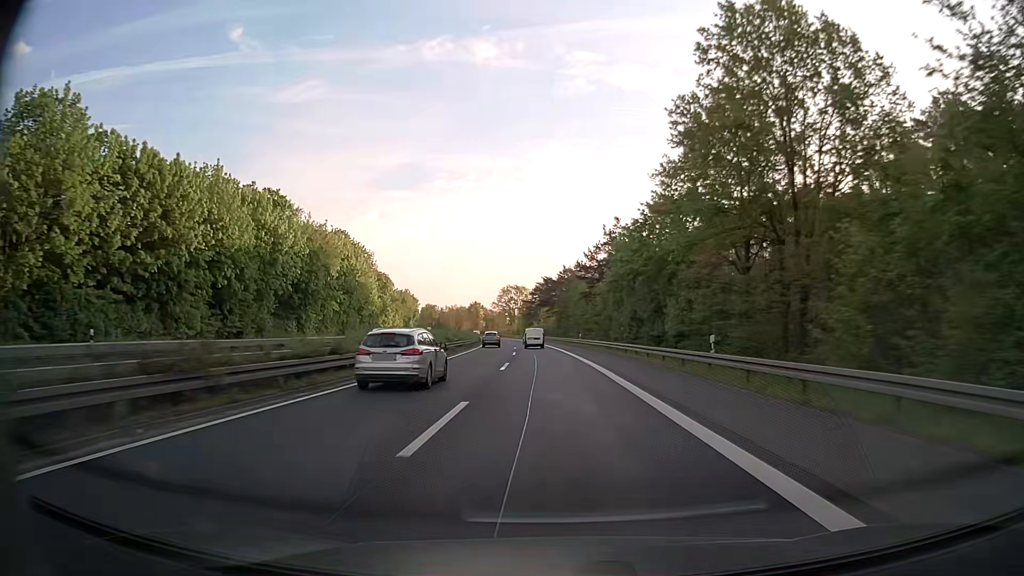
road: trunk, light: Day
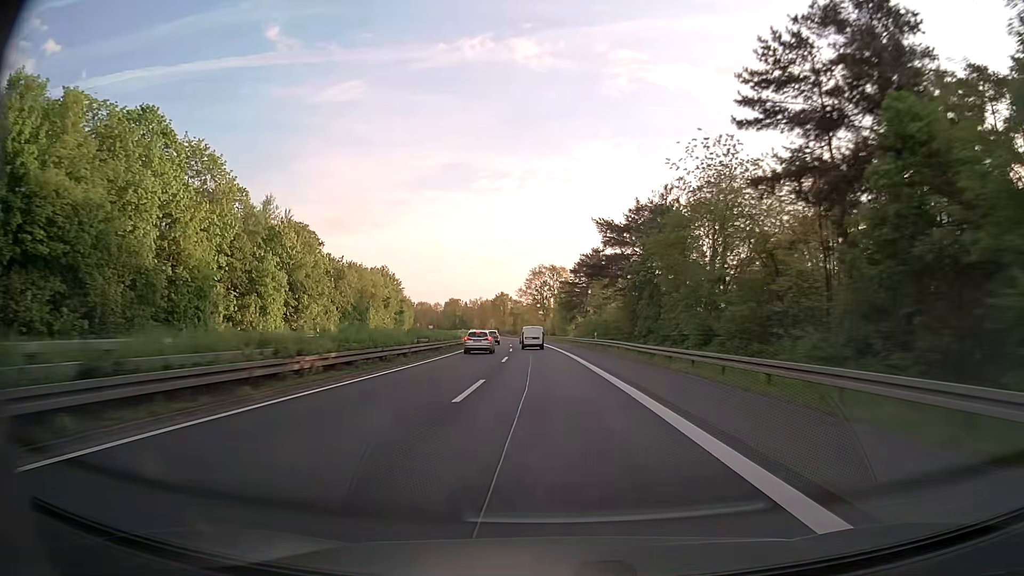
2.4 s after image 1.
(-2.1, +66.3) m; -4°
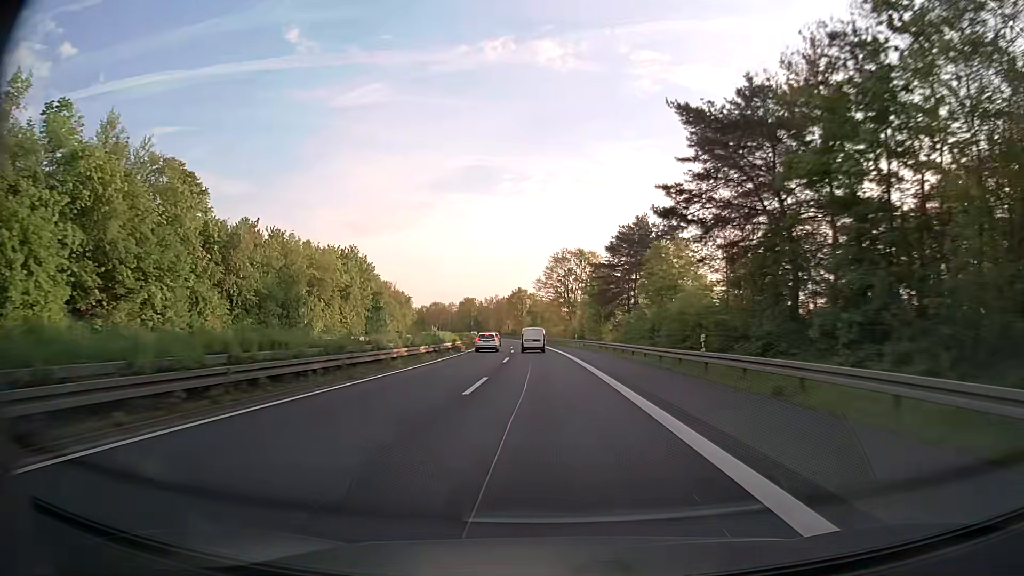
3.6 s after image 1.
(-0.7, +34.1) m; -2°
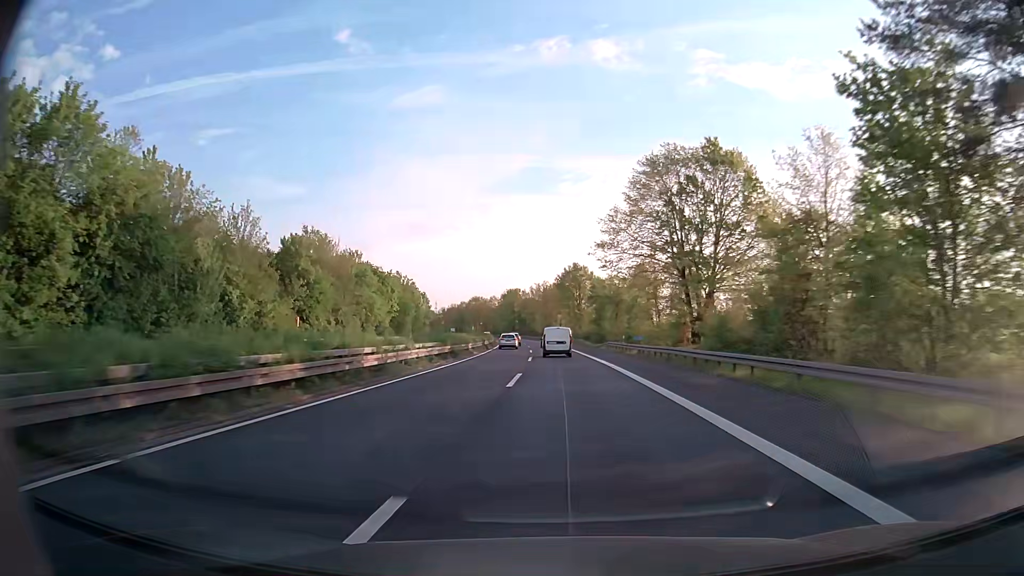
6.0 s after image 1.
(-2.9, +69.9) m; -5°
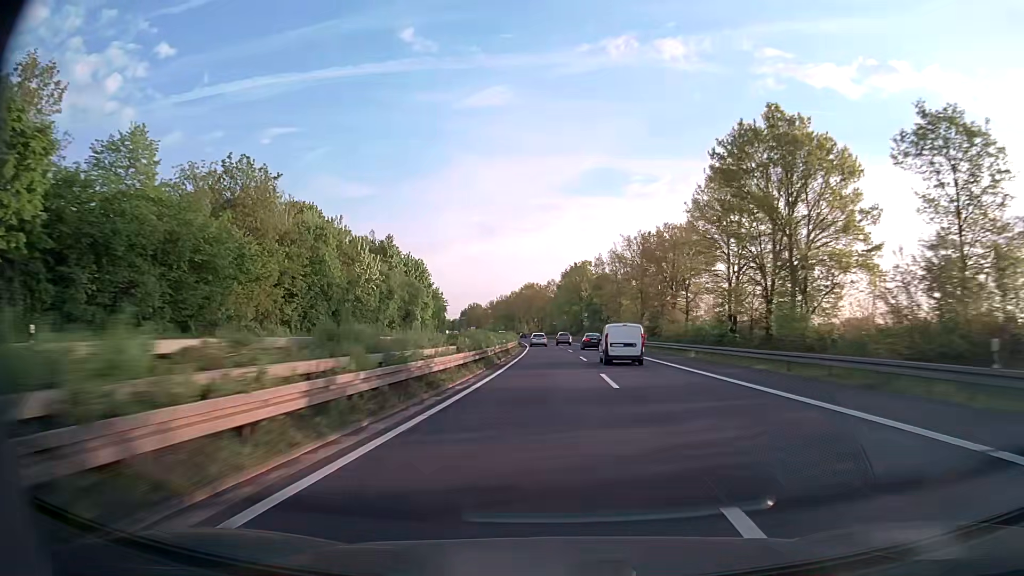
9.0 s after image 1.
(-4.8, +90.4) m; -6°
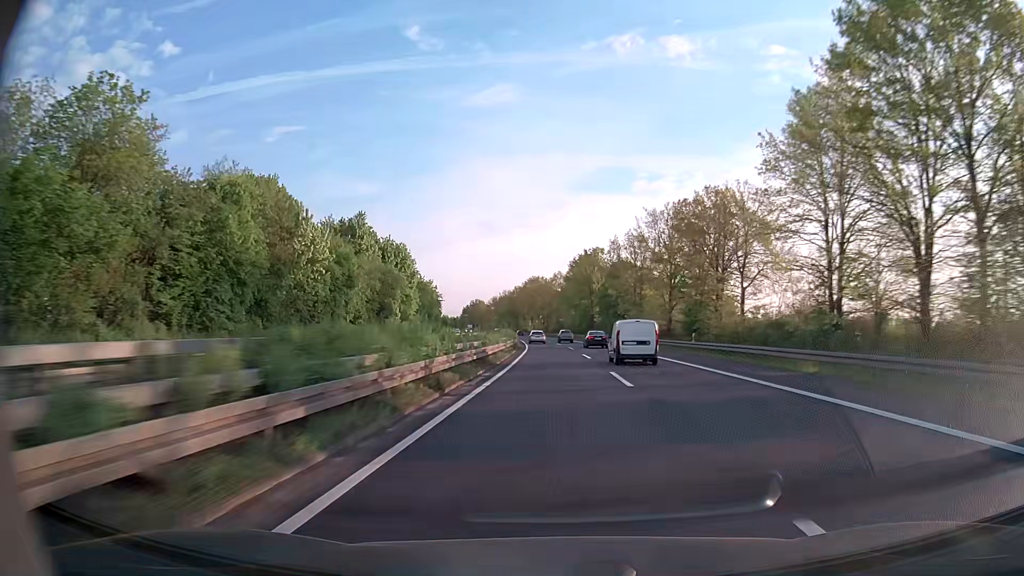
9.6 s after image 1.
(-0.1, +18.5) m; 0°
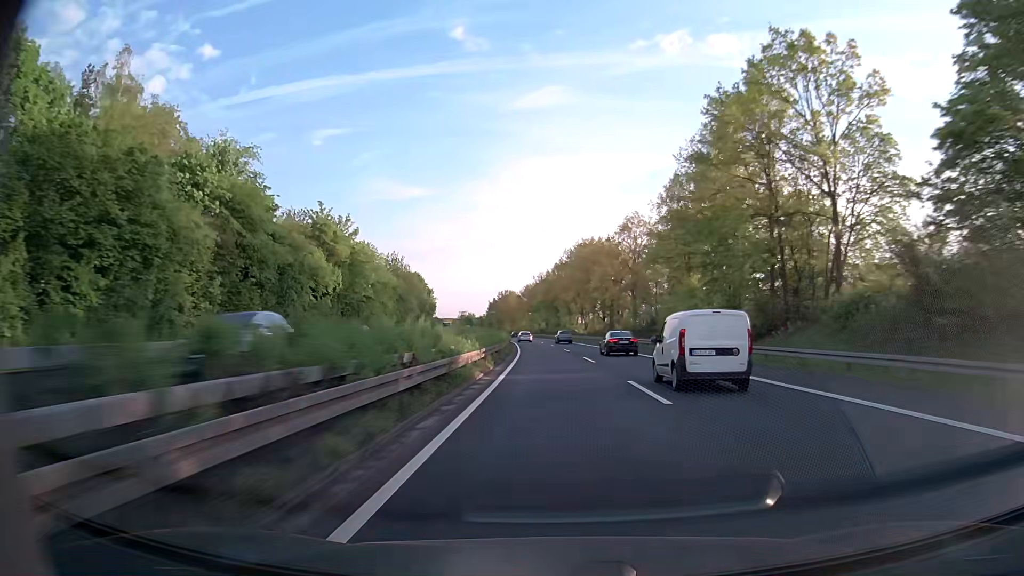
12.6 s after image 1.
(-3.0, +93.8) m; -4°
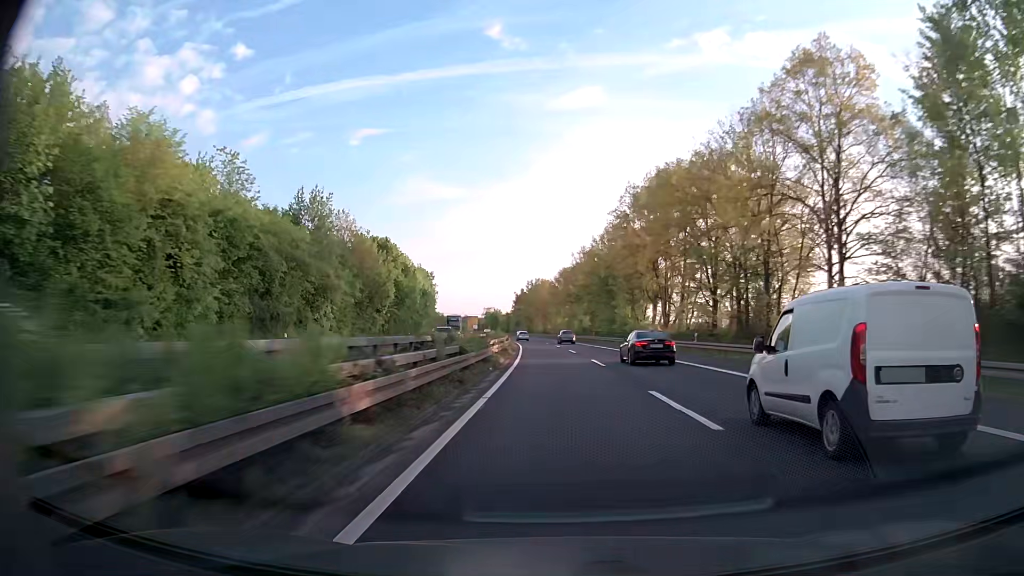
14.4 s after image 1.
(-1.7, +57.2) m; -3°
(0, +10) (0, +20) (0, +30) (-1, +40) (-1, +50) (-2, +60) (-2, +70) (-3, +80) (-4, +90) (-5, +100) m
